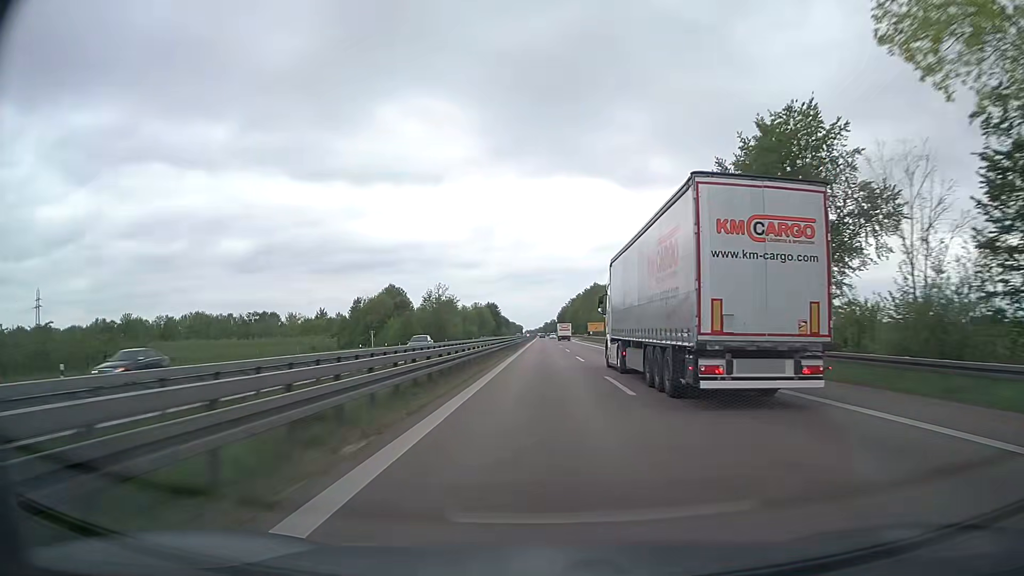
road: trunk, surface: asphalt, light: Day
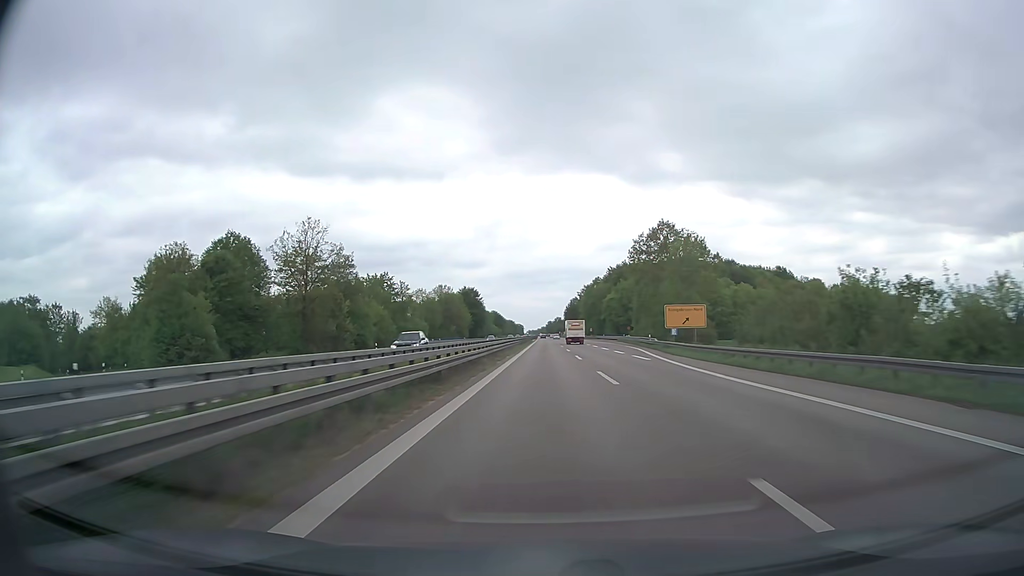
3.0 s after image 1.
(-0.1, +104.4) m; 0°
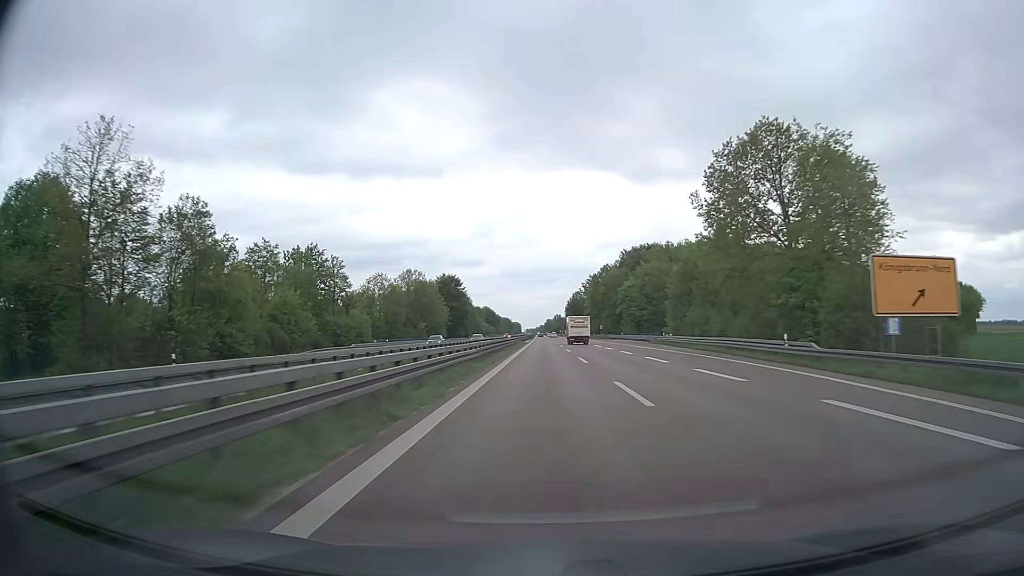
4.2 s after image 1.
(0.0, +41.6) m; 0°
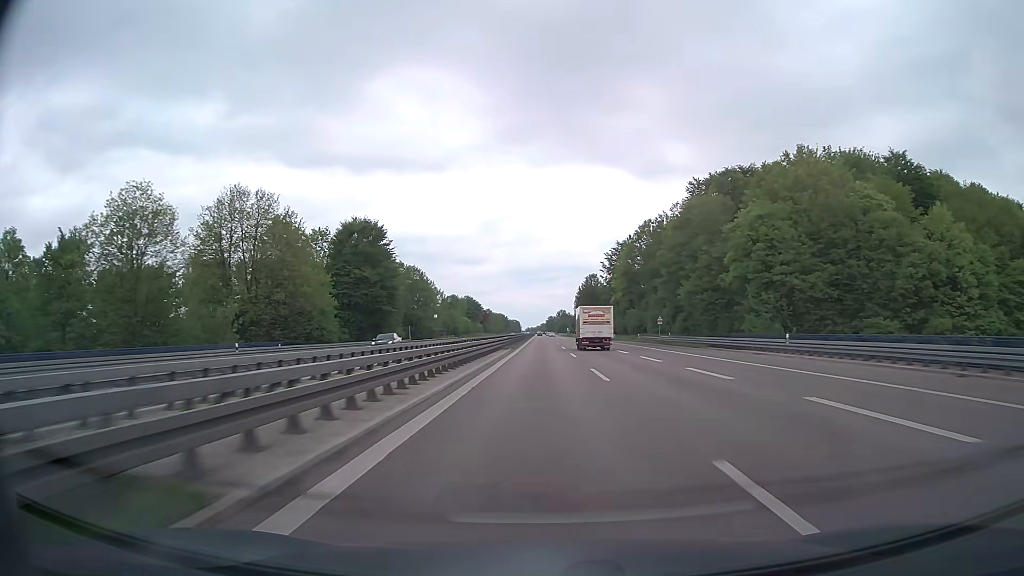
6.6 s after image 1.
(-0.1, +83.1) m; 0°
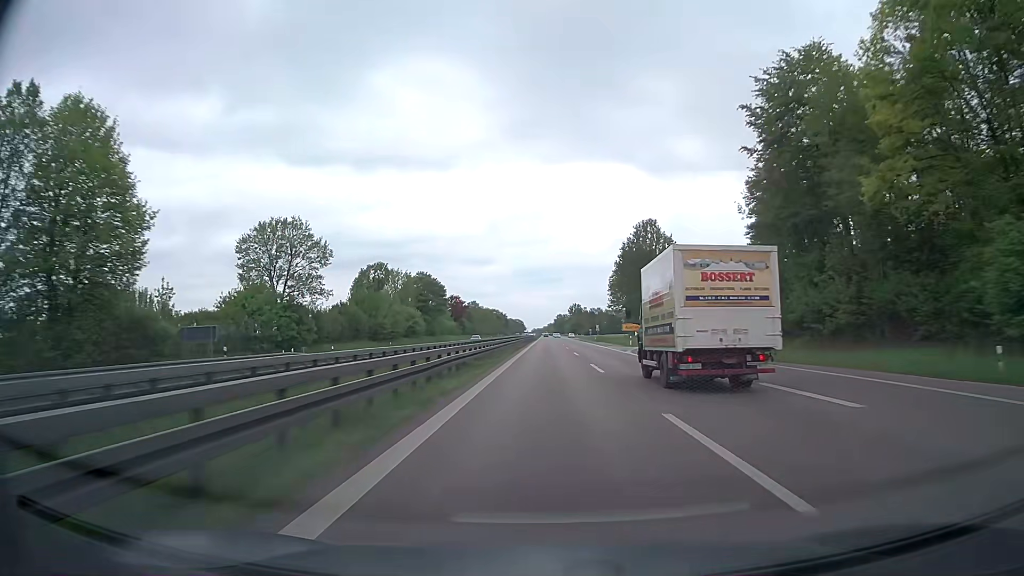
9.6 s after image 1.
(-0.6, +103.7) m; -1°
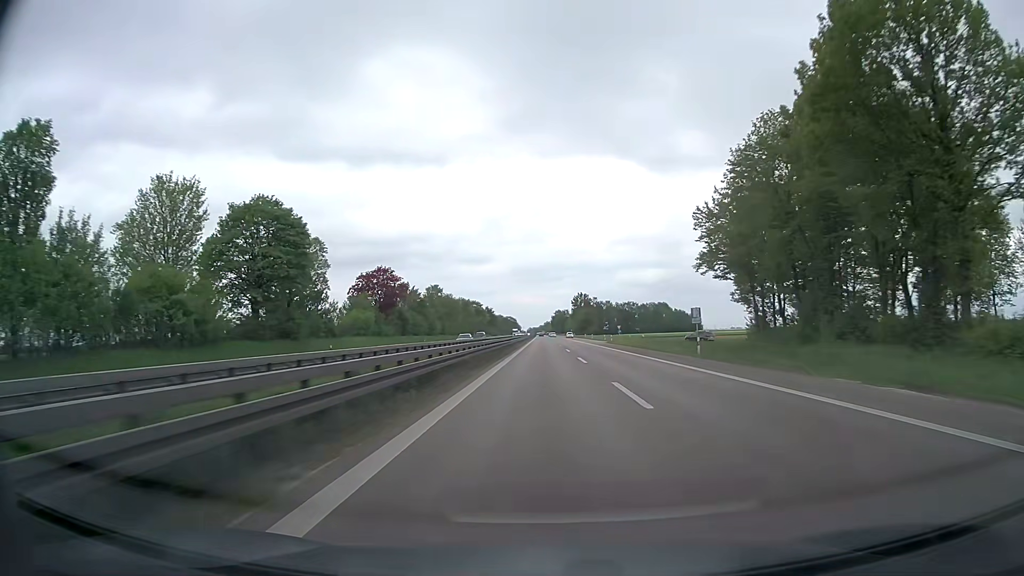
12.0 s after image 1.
(+0.3, +82.8) m; 0°
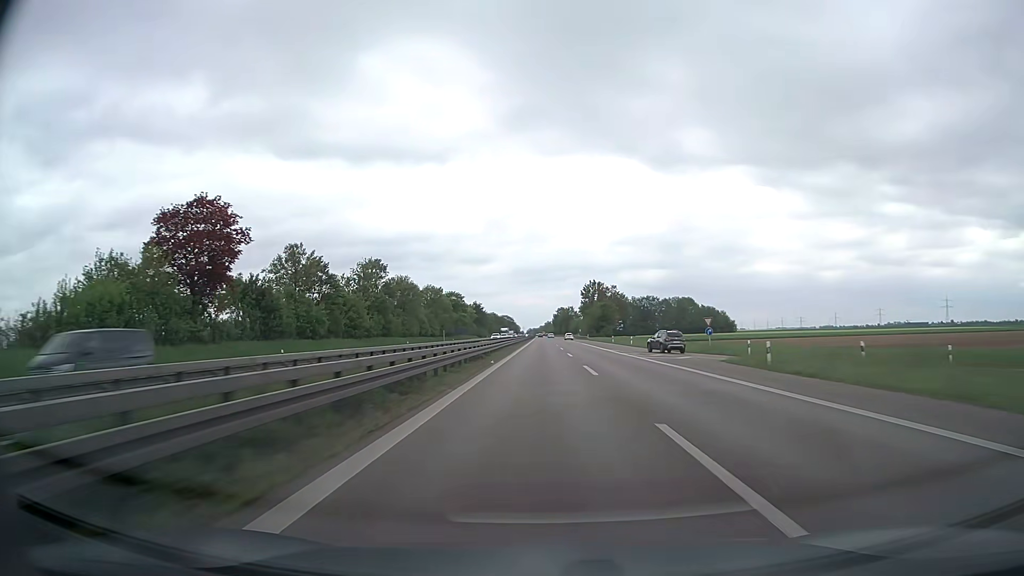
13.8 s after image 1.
(+0.2, +61.9) m; 0°
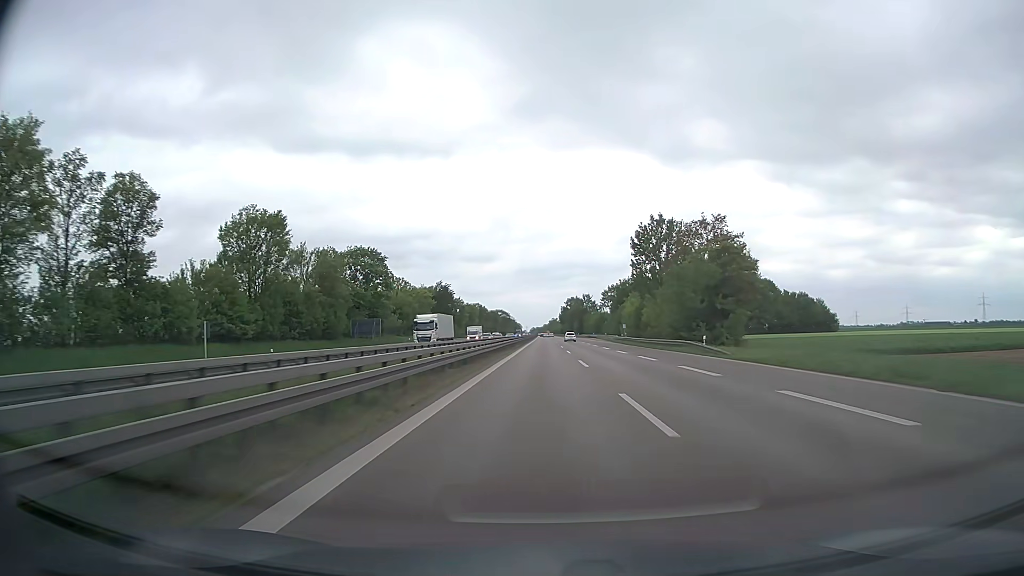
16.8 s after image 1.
(-0.4, +102.9) m; 0°
(0, +10) (0, +20) (0, +30) (0, +40) (0, +50) (0, +60) (0, +70) (0, +80) (0, +90) (0, +100) m
